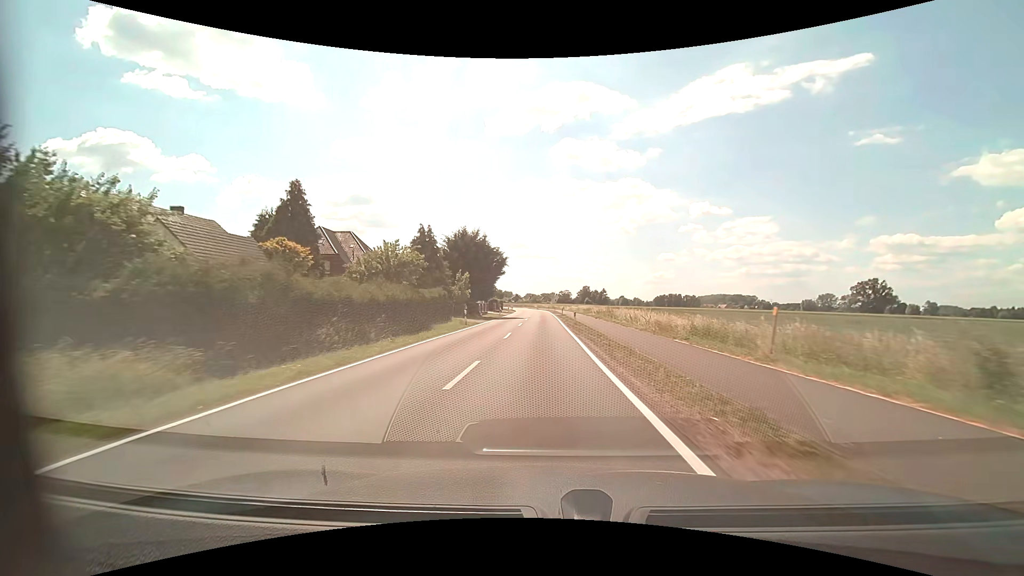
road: tertiary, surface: asphalt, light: Day
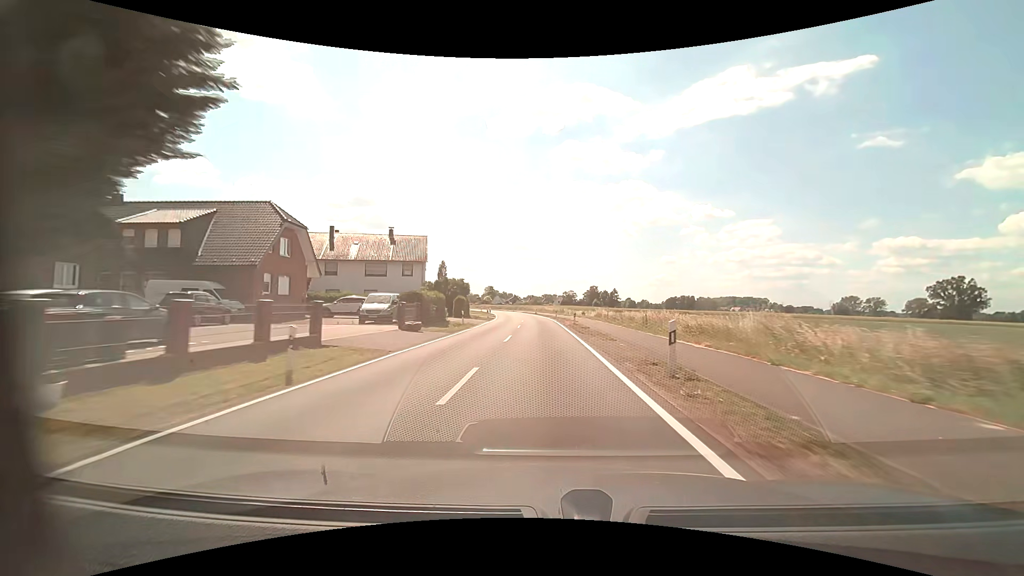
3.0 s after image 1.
(-0.3, +49.4) m; 0°
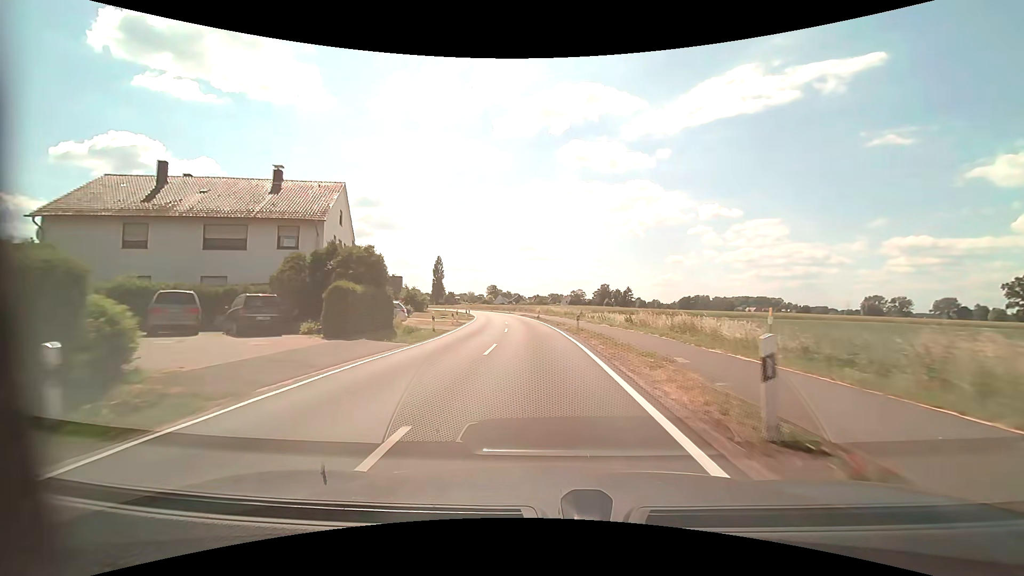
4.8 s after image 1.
(-0.1, +29.2) m; -1°
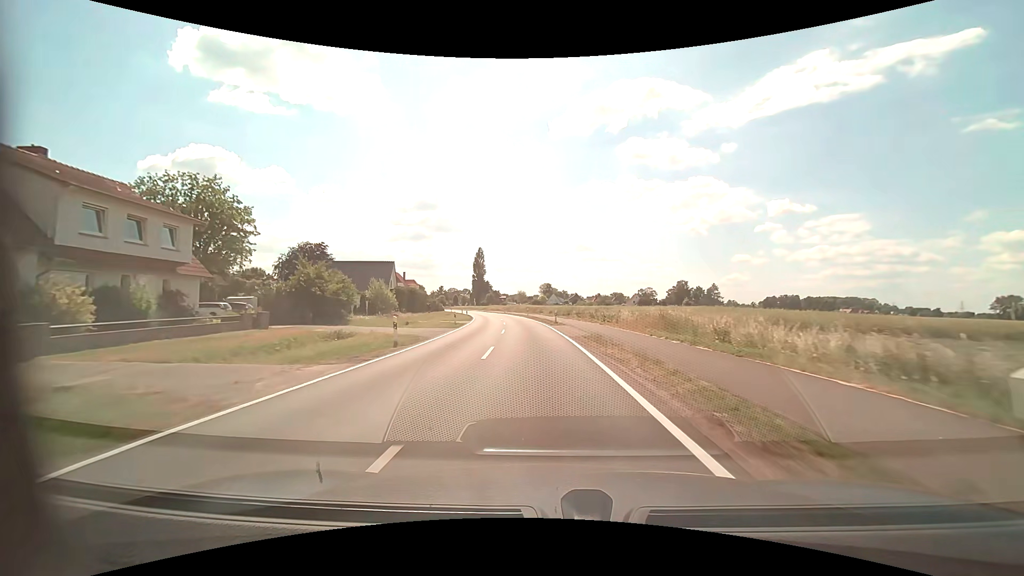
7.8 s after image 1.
(-2.4, +48.9) m; -7°
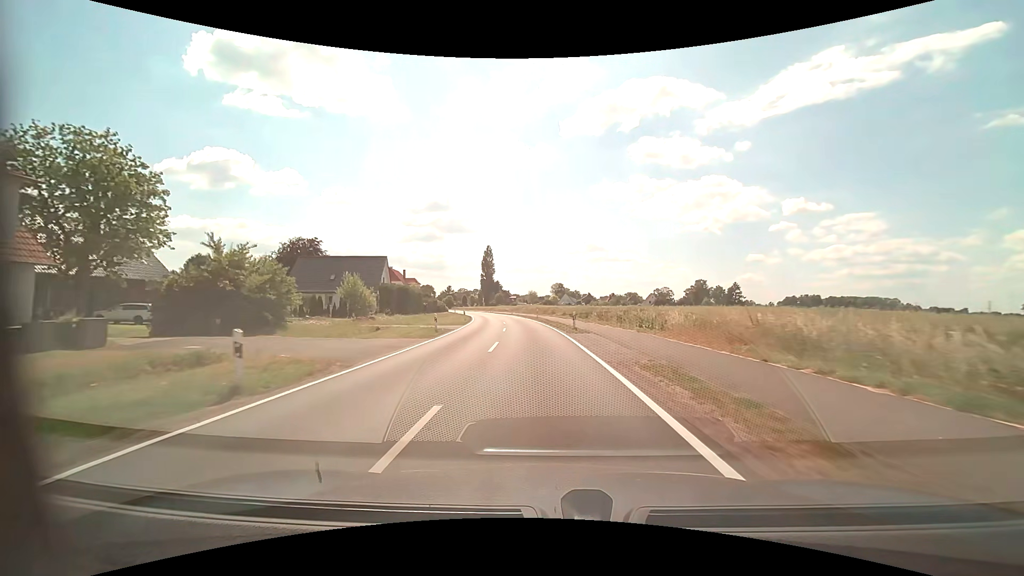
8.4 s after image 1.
(-0.1, +10.1) m; -1°
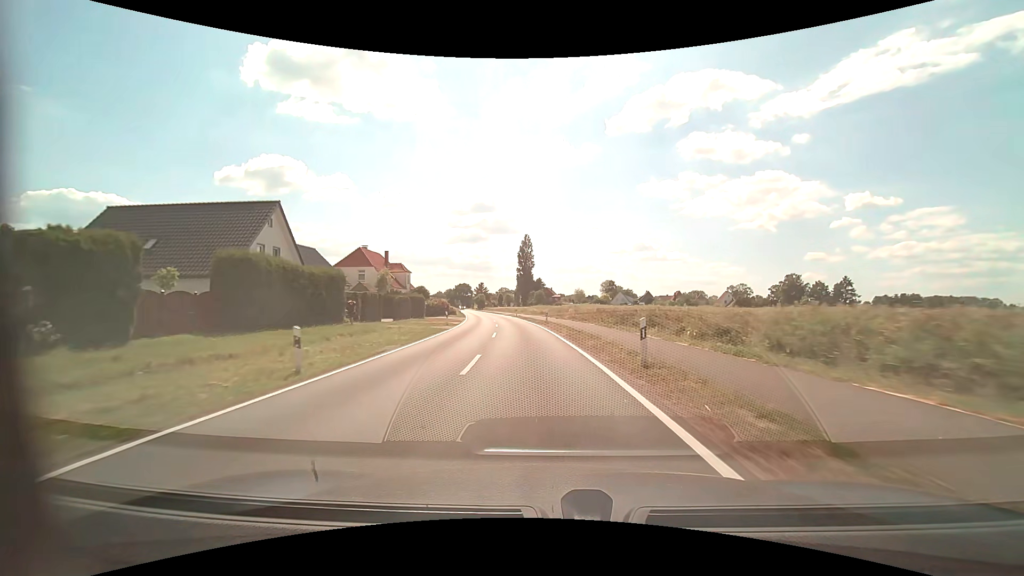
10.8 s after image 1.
(-1.8, +41.3) m; -5°
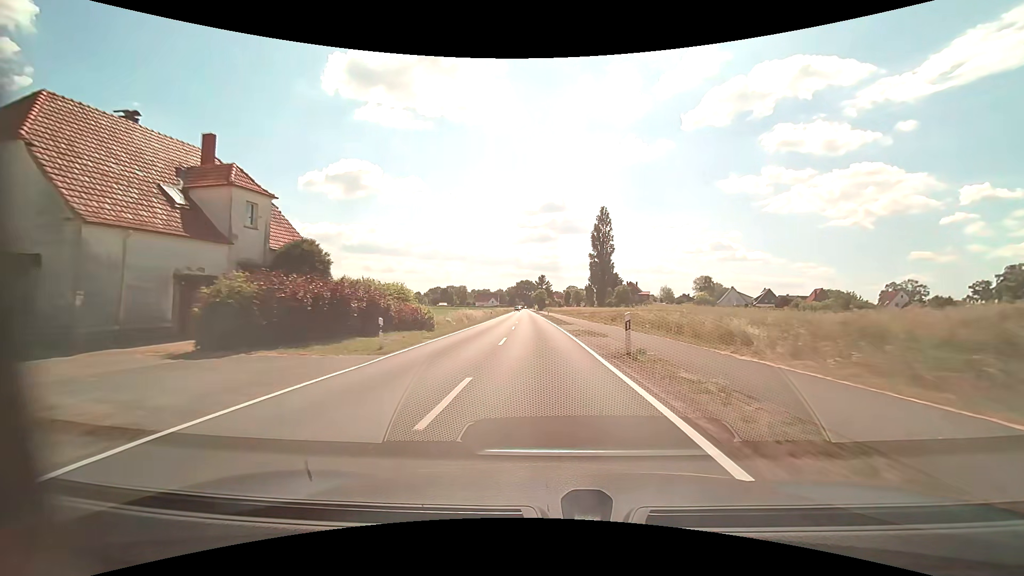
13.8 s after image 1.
(-4.0, +52.7) m; -8°
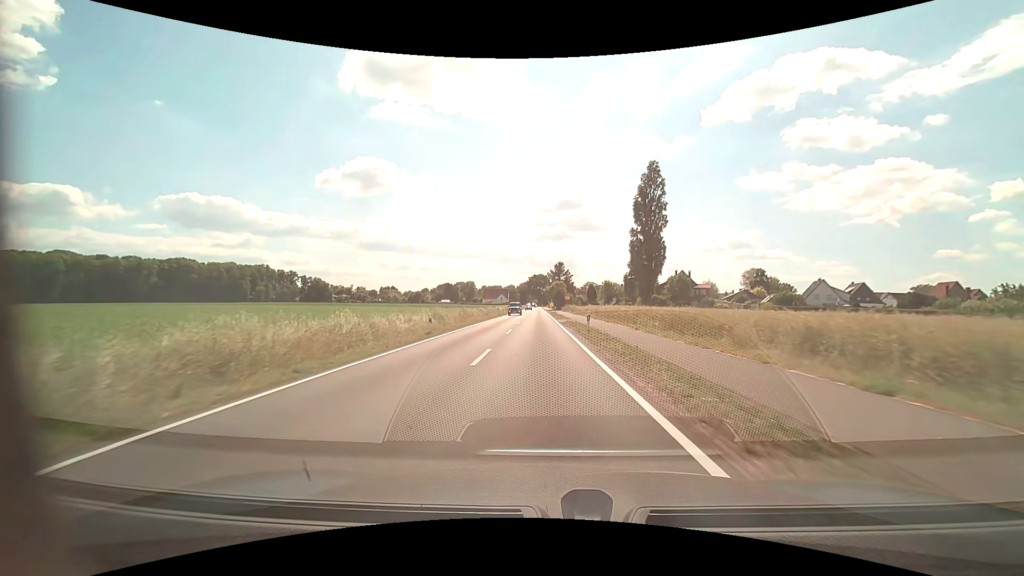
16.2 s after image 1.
(-0.9, +42.6) m; -2°
(0, +10) (0, +20) (0, +30) (0, +40) (0, +50) (0, +60) (-1, +70) (-1, +80) (-1, +90) (-1, +100) m
